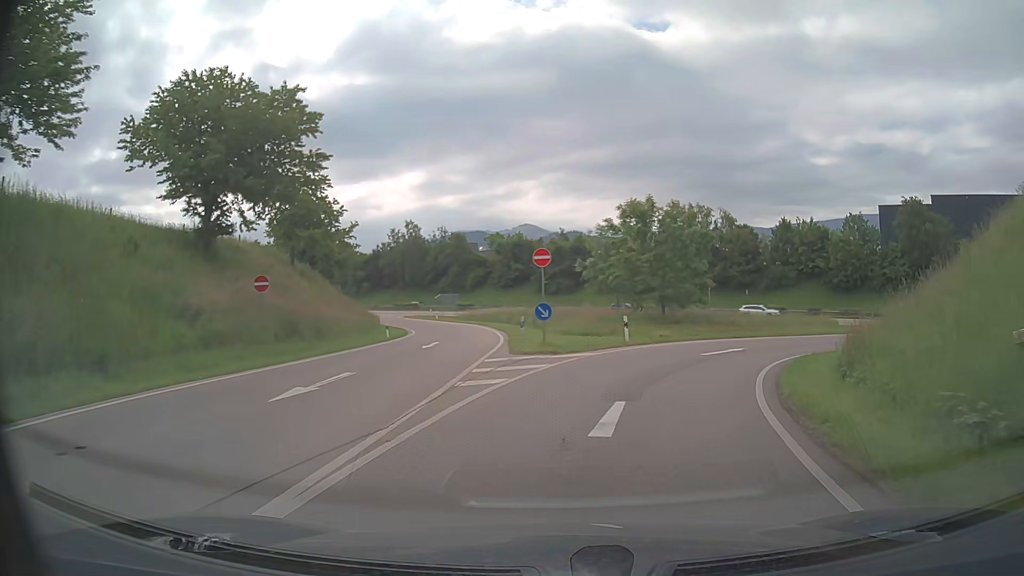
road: trunk_link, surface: asphalt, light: Day
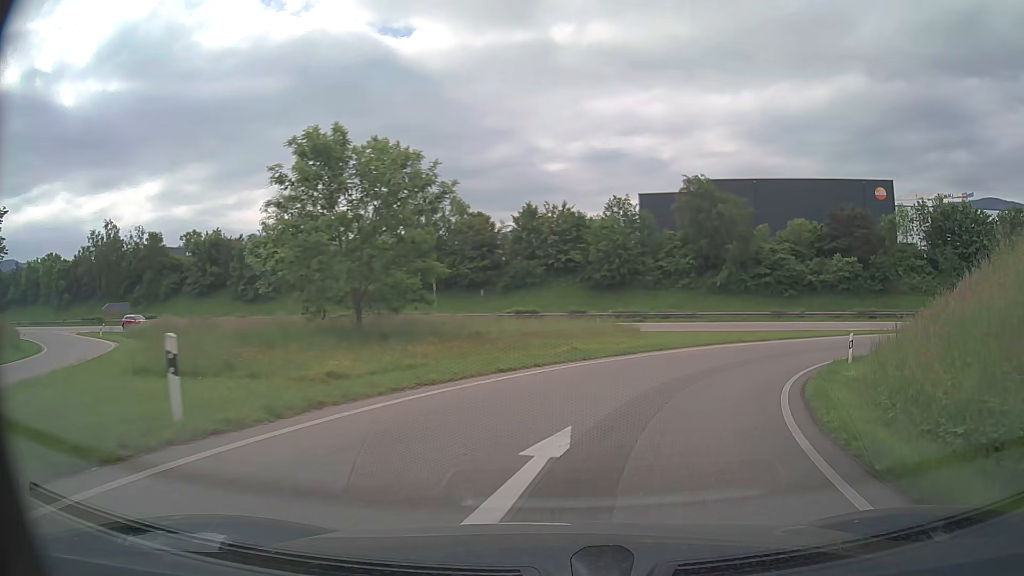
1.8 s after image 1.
(+3.4, +18.2) m; +24°
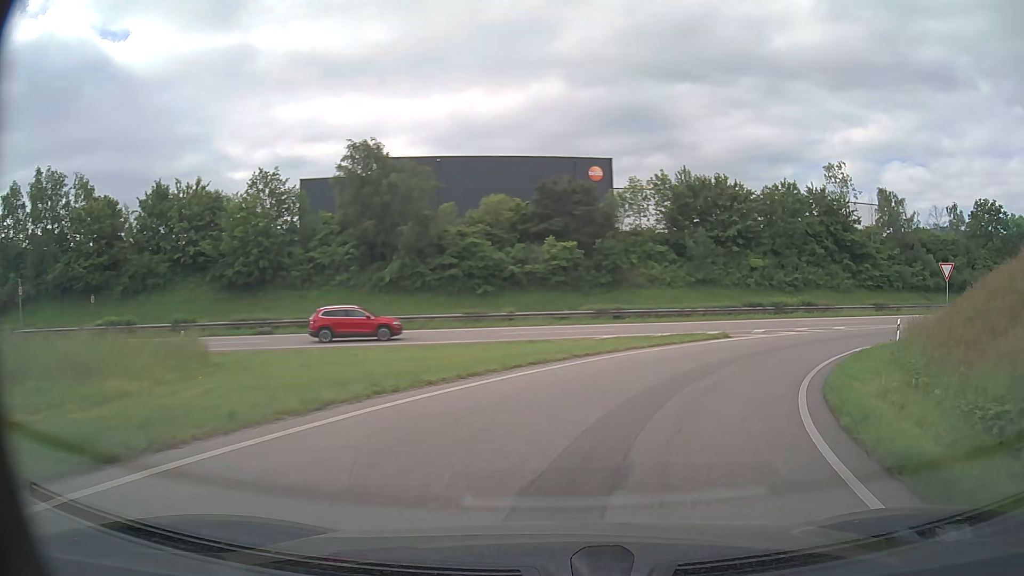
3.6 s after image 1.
(+4.3, +18.2) m; +27°
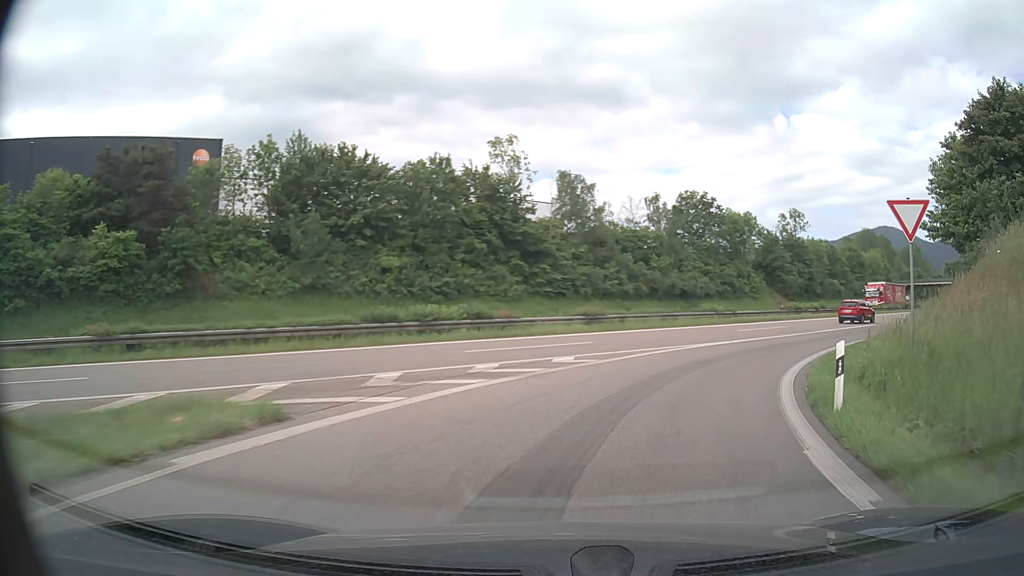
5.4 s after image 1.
(+5.2, +18.7) m; +31°
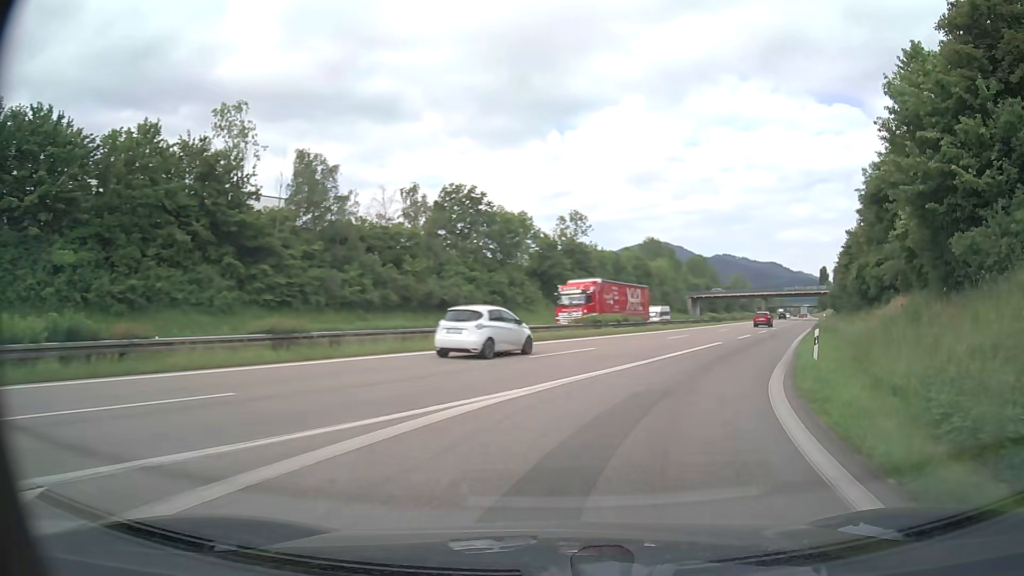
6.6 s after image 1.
(+2.4, +13.5) m; +20°
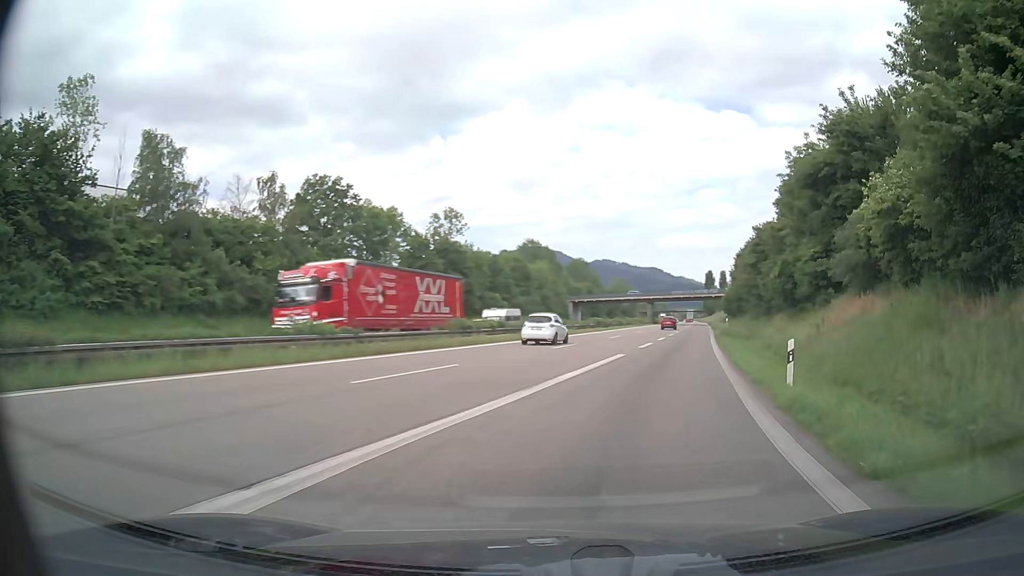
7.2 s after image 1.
(+0.7, +7.1) m; +11°
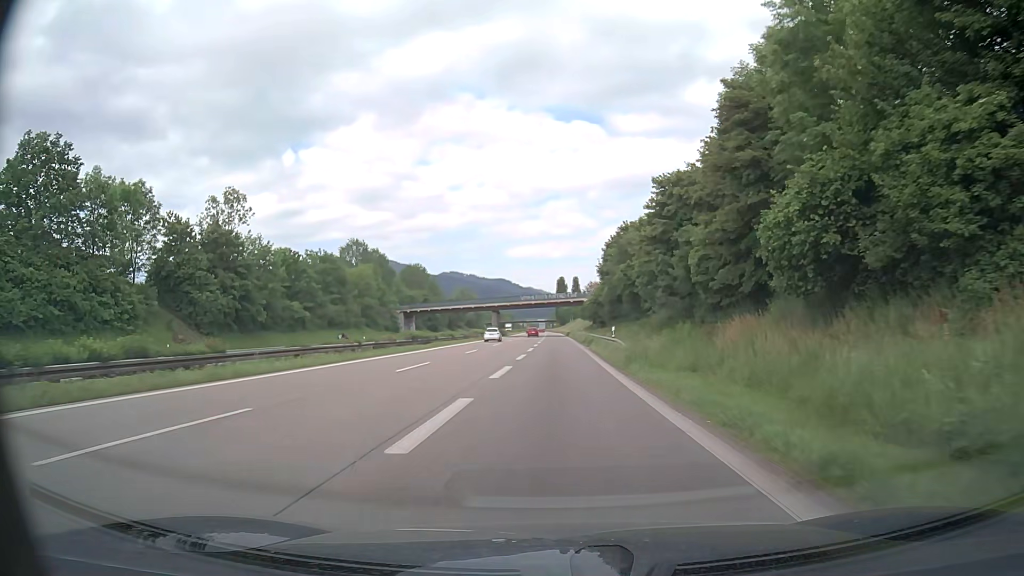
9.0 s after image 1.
(+3.9, +24.3) m; +13°
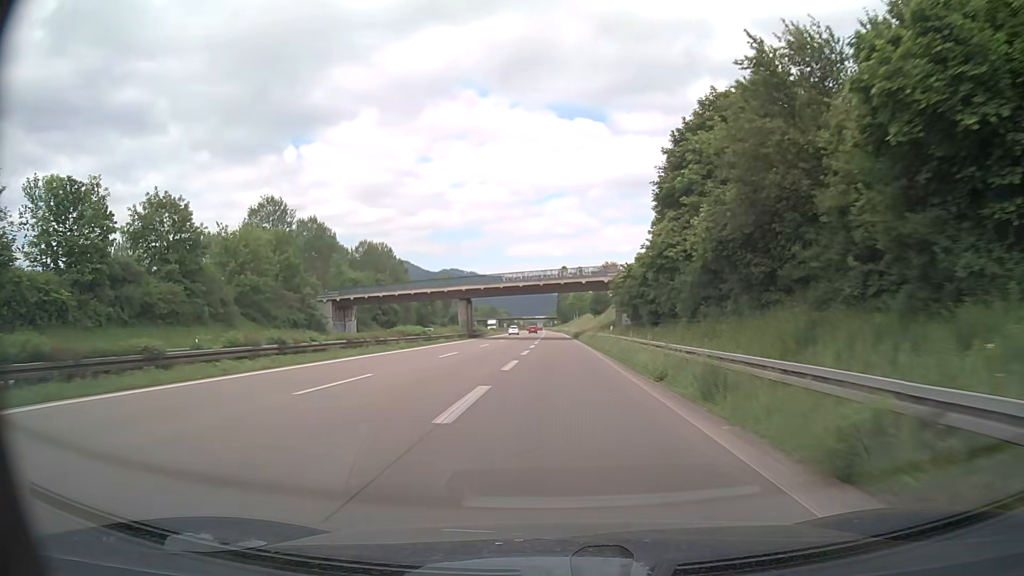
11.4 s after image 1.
(+0.2, +45.0) m; 0°
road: trunk
(0, +10) (0, +20) (0, +30) (-1, +40) (-1, +50) (-1, +60) (-2, +70) (-2, +80) (-2, +90) (-3, +100) m
